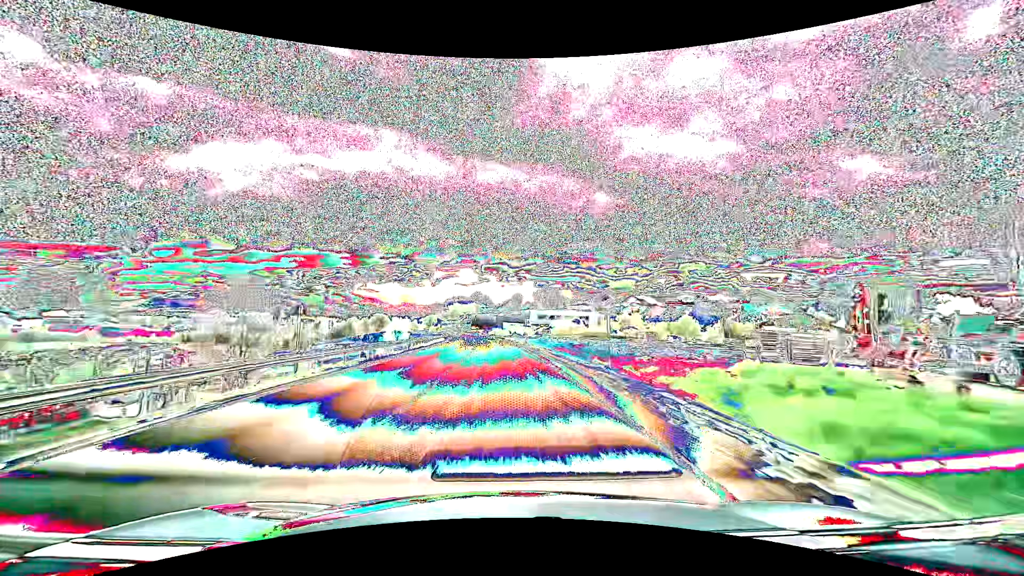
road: primary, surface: asphalt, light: Day
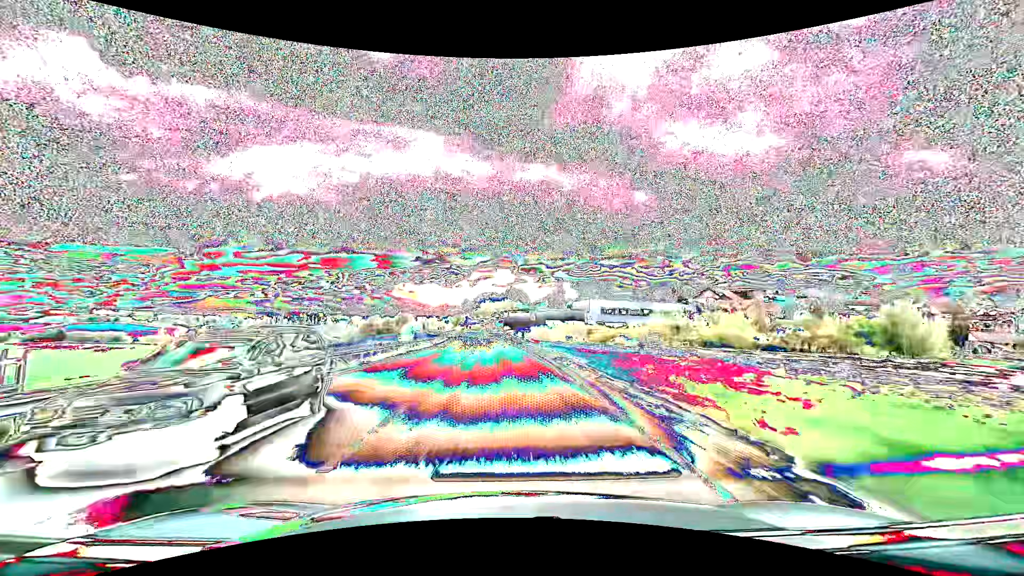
(-2.3, +63.2) m; -4°
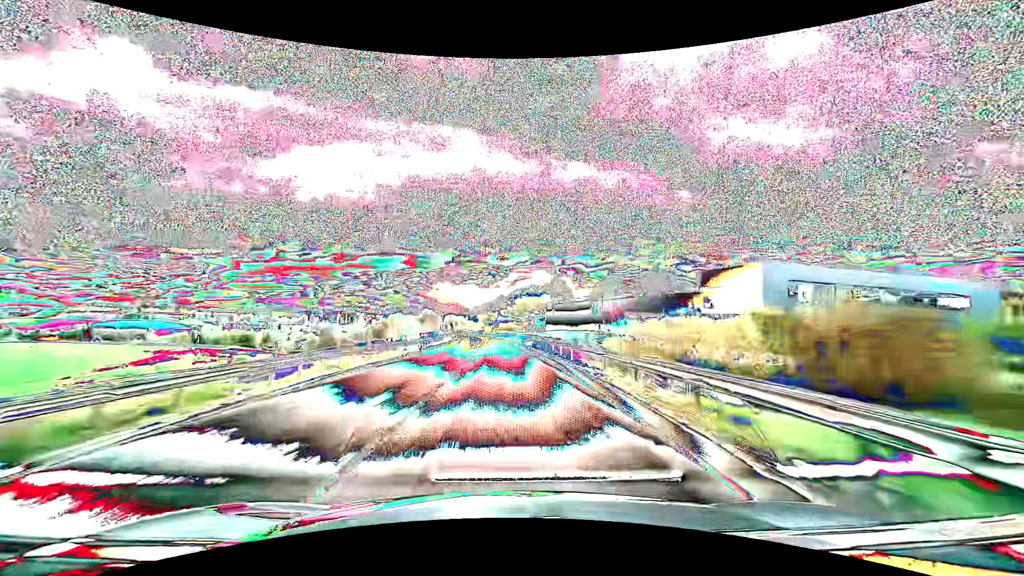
(-2.4, +63.3) m; -4°
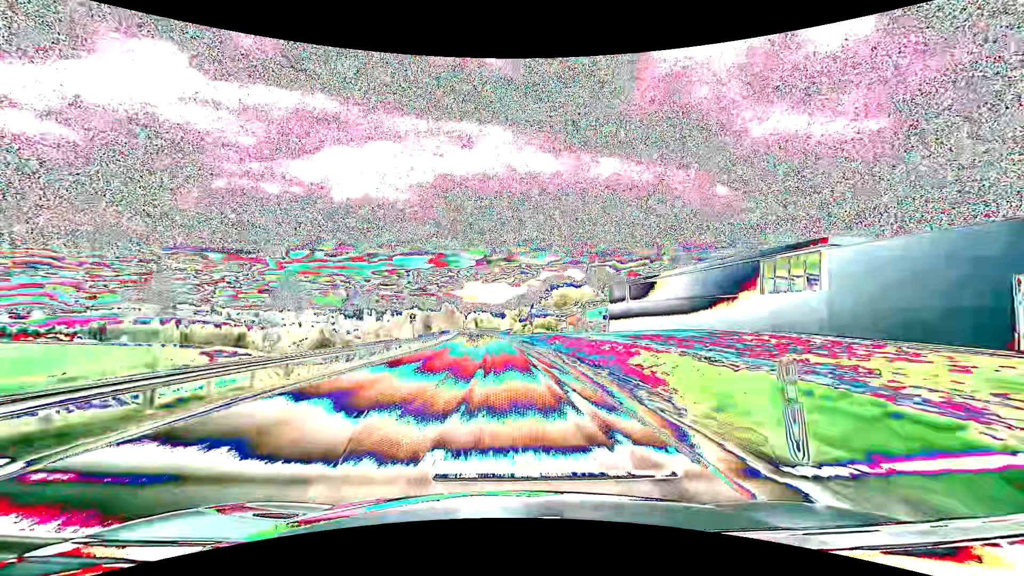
(-2.0, +63.4) m; -4°
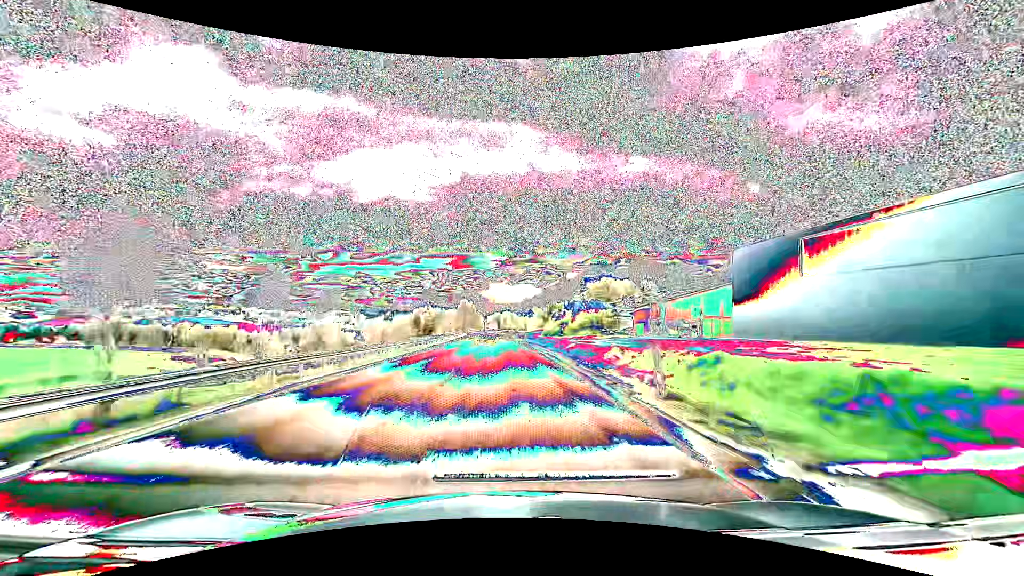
(-1.3, +47.6) m; -3°
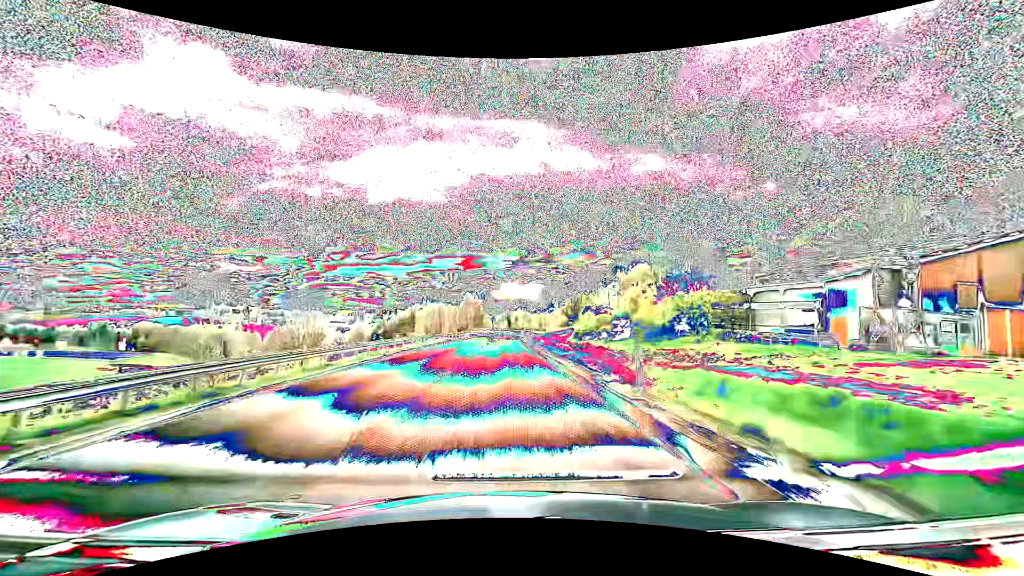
(-0.6, +47.6) m; -1°
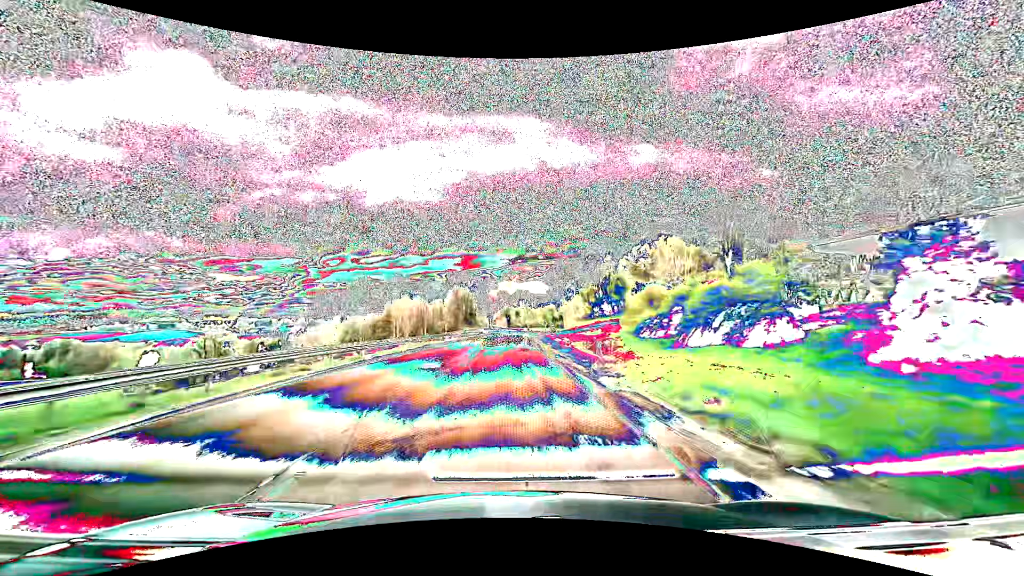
(-0.1, +47.6) m; 0°
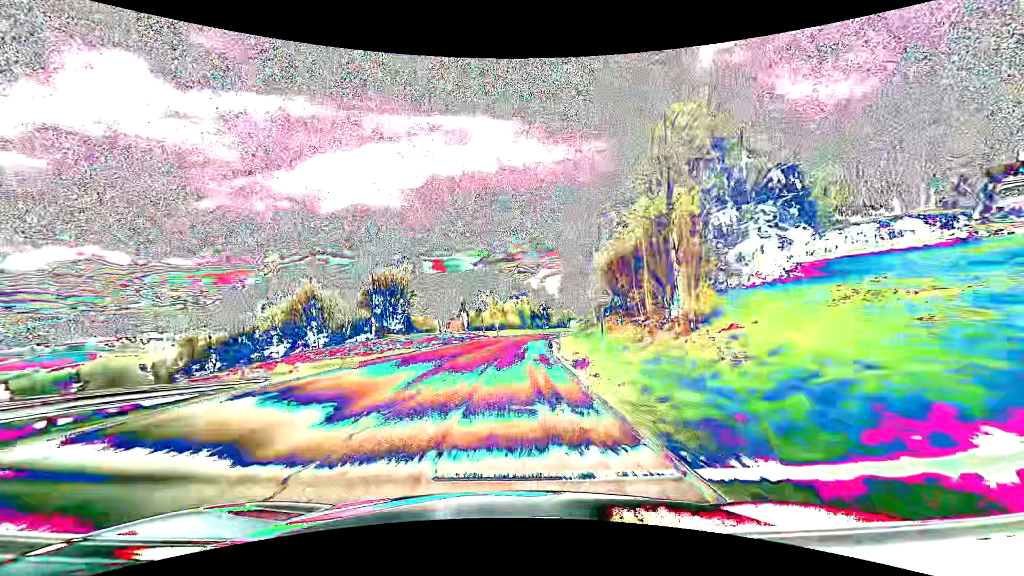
(+2.3, +79.1) m; +4°
(0, +10) (0, +20) (+1, +30) (+1, +40) (+2, +50) (+3, +60) (+4, +70) (+5, +80) (+7, +90) (+8, +99) m
